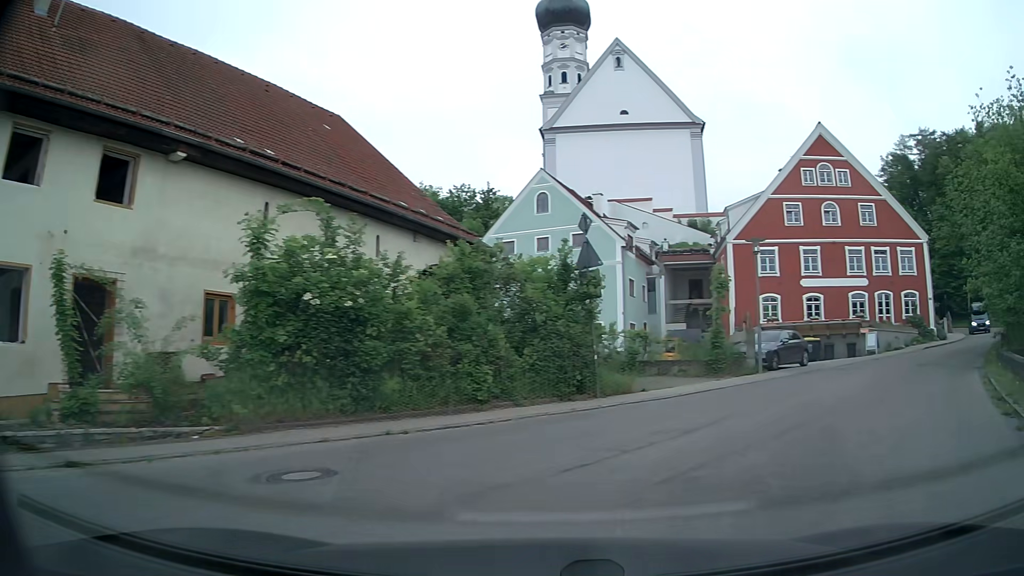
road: tertiary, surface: asphalt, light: Day
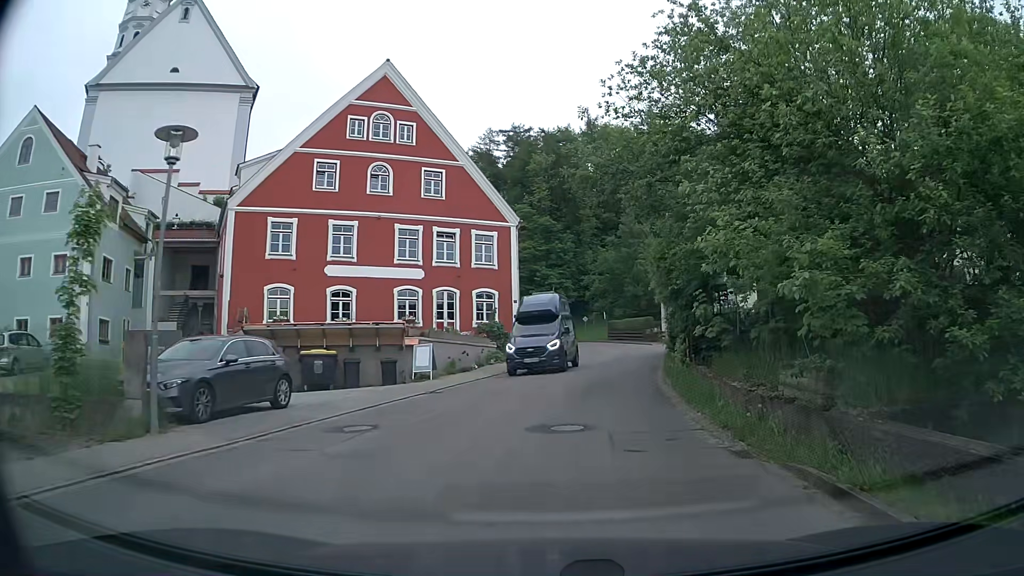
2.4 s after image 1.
(+5.5, +11.9) m; +40°
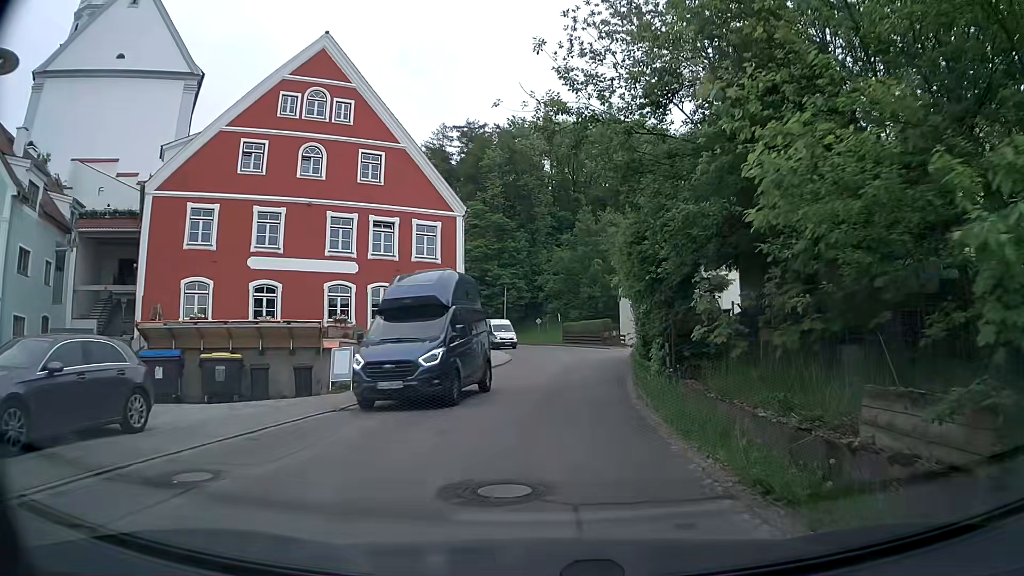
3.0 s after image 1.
(+0.1, +3.7) m; +4°
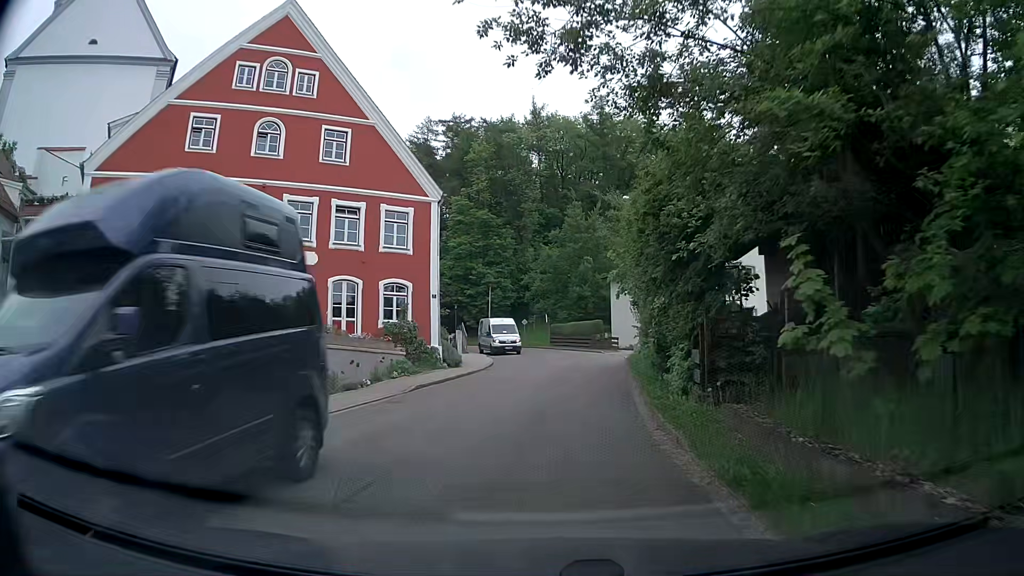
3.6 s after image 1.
(+0.1, +3.8) m; +2°
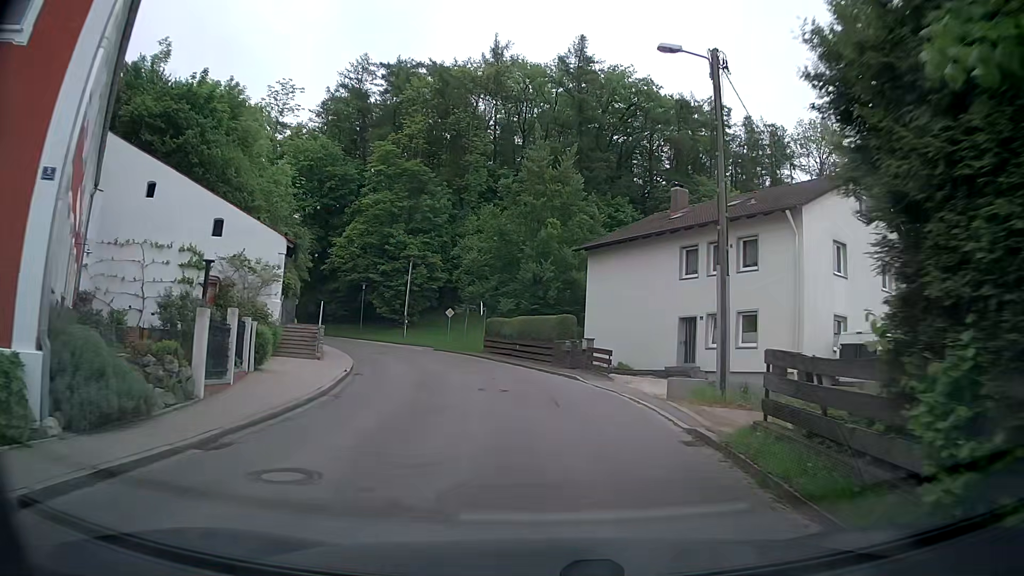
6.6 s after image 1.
(+0.7, +21.3) m; +6°
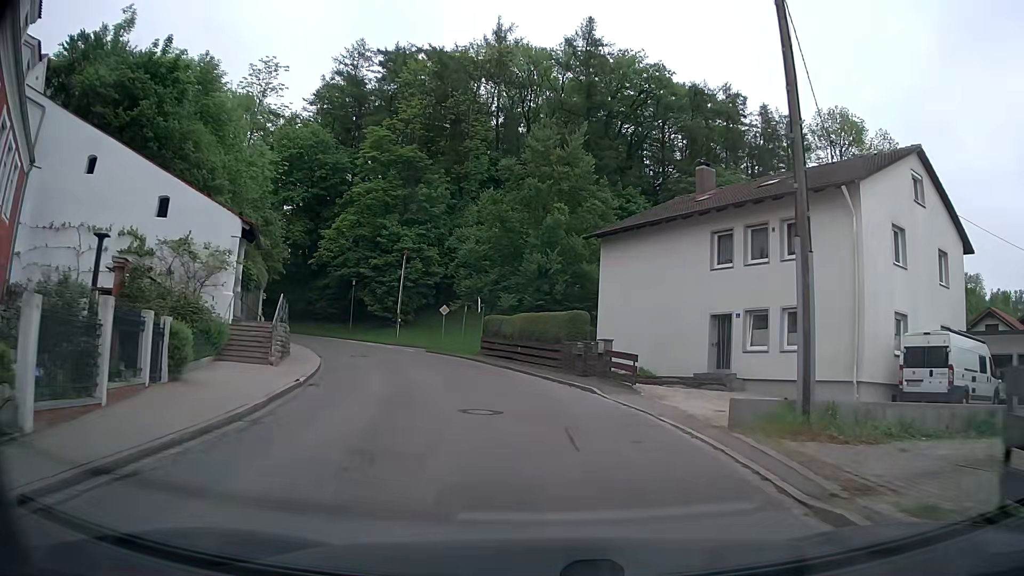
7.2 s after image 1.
(-0.2, +4.6) m; -3°
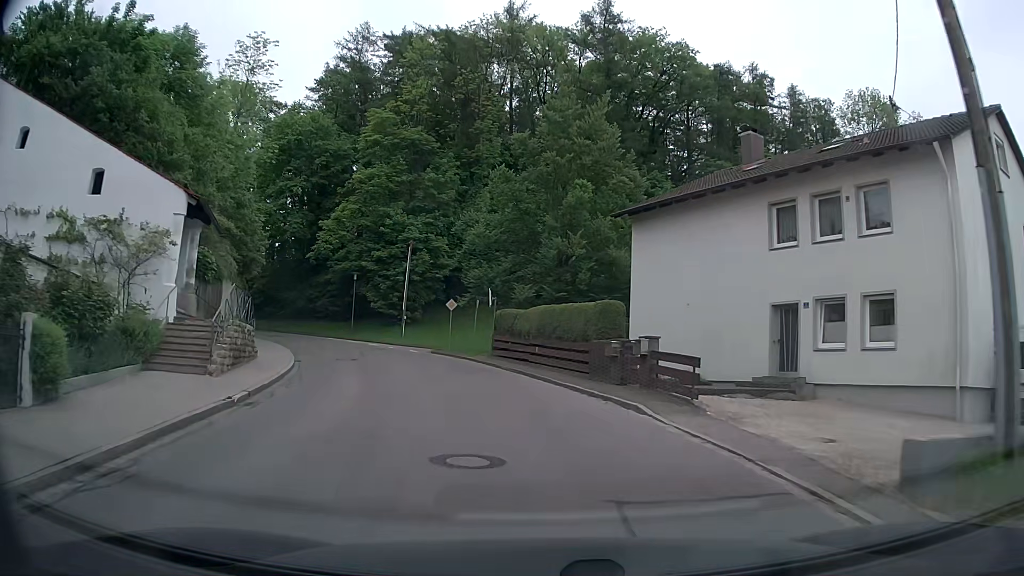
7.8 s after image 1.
(0.0, +4.7) m; -1°
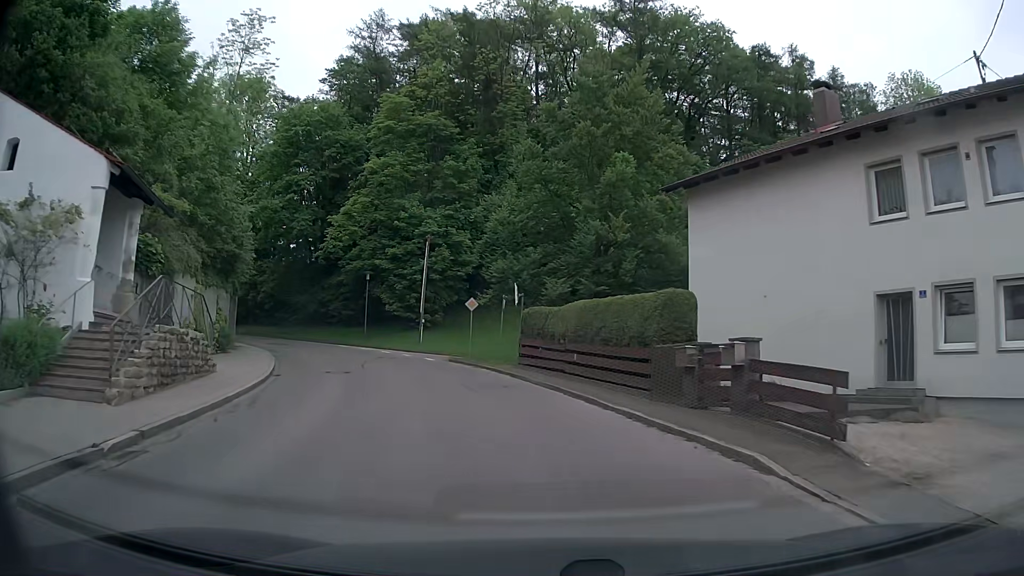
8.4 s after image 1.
(-0.1, +4.9) m; -3°
(-1, +10) (-3, +20) (-6, +29) (-12, +37) (-19, +45) (-26, +51) (-35, +57) (-43, +62) (-51, +68) (-60, +73) m
